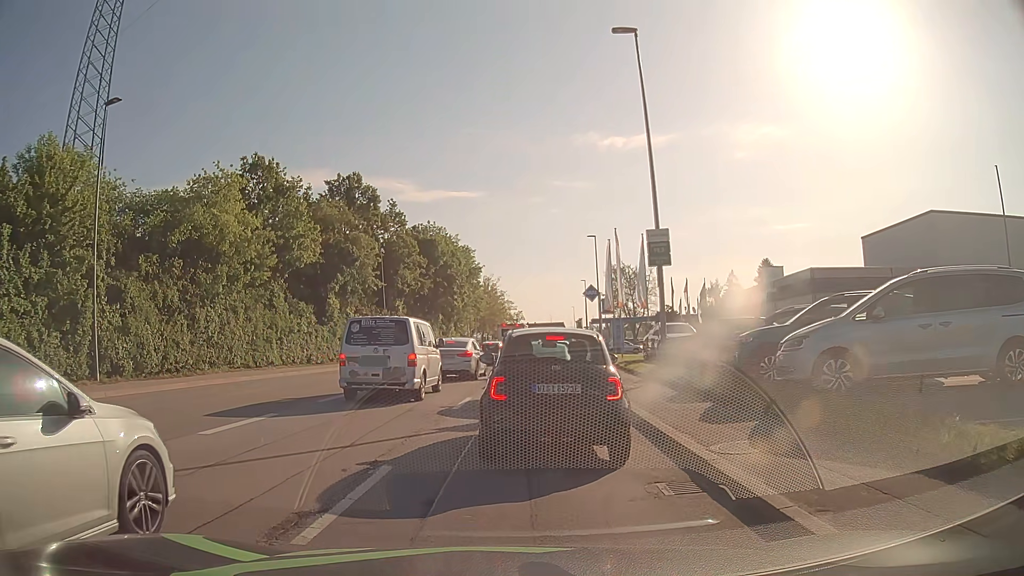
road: tertiary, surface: asphalt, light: Day
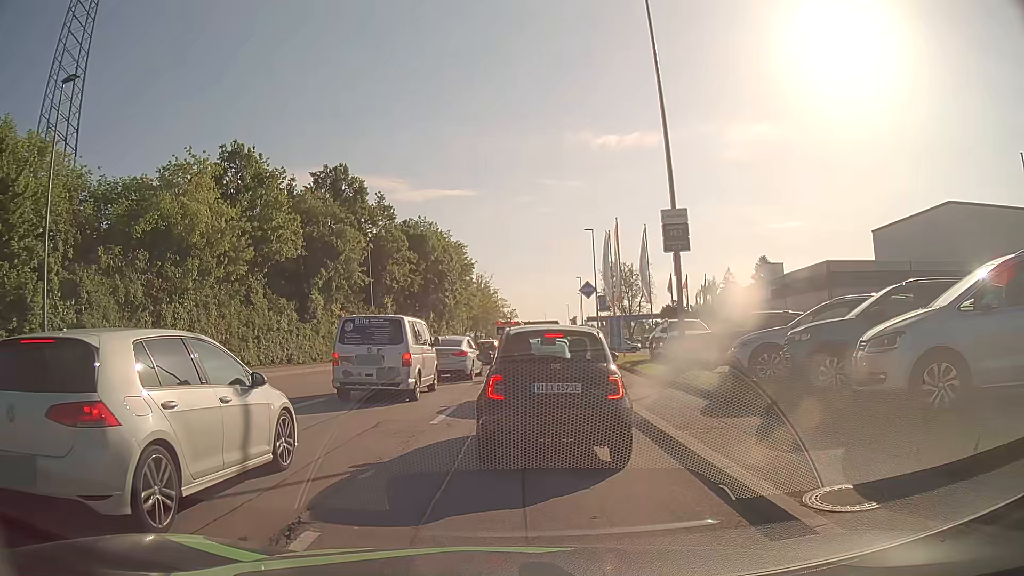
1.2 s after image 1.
(0.0, +2.7) m; -1°
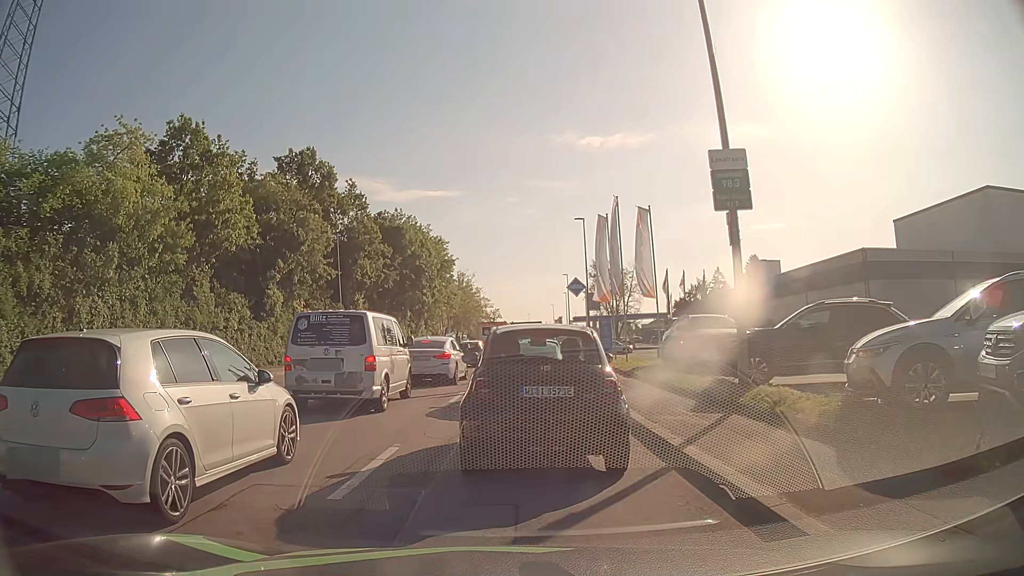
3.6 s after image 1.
(+0.1, +5.4) m; +2°
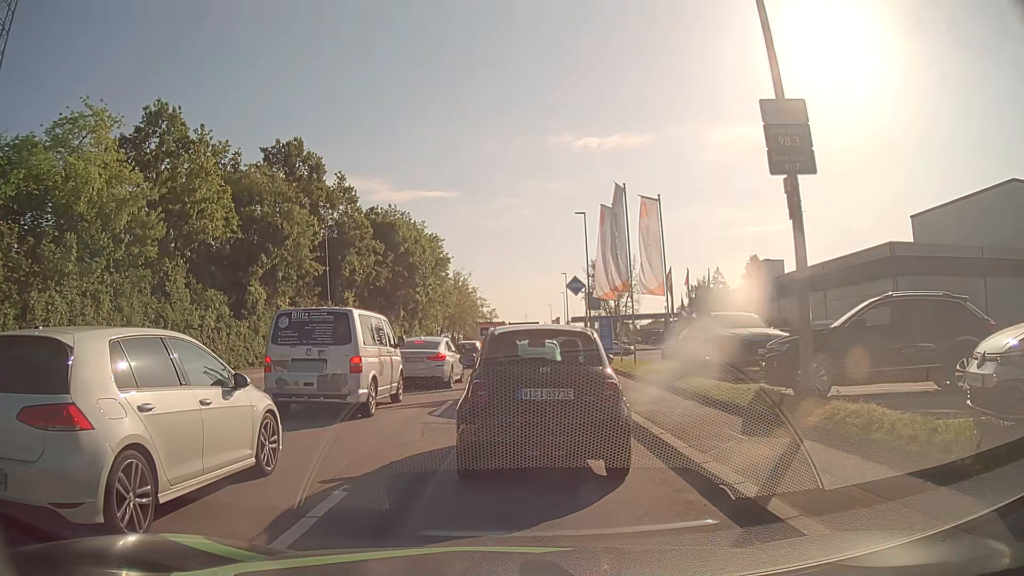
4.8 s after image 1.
(0.0, +2.6) m; 0°
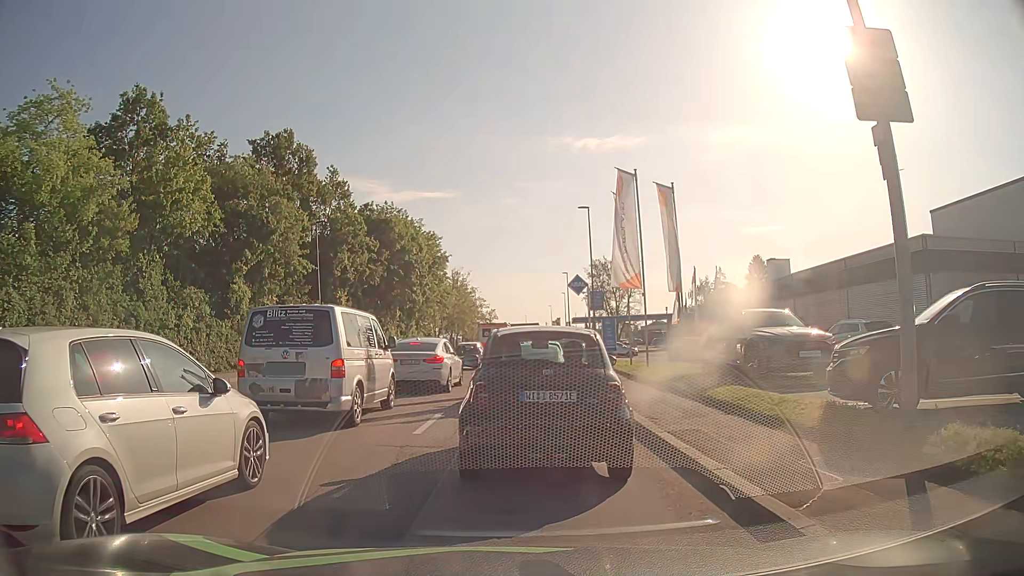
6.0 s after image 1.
(0.0, +2.4) m; 0°
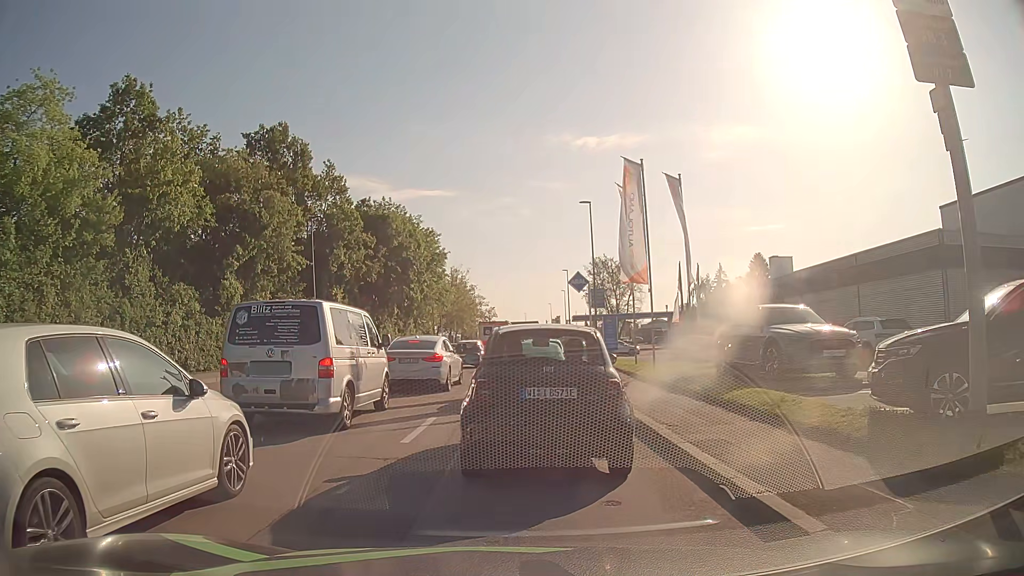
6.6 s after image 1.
(0.0, +1.1) m; +1°
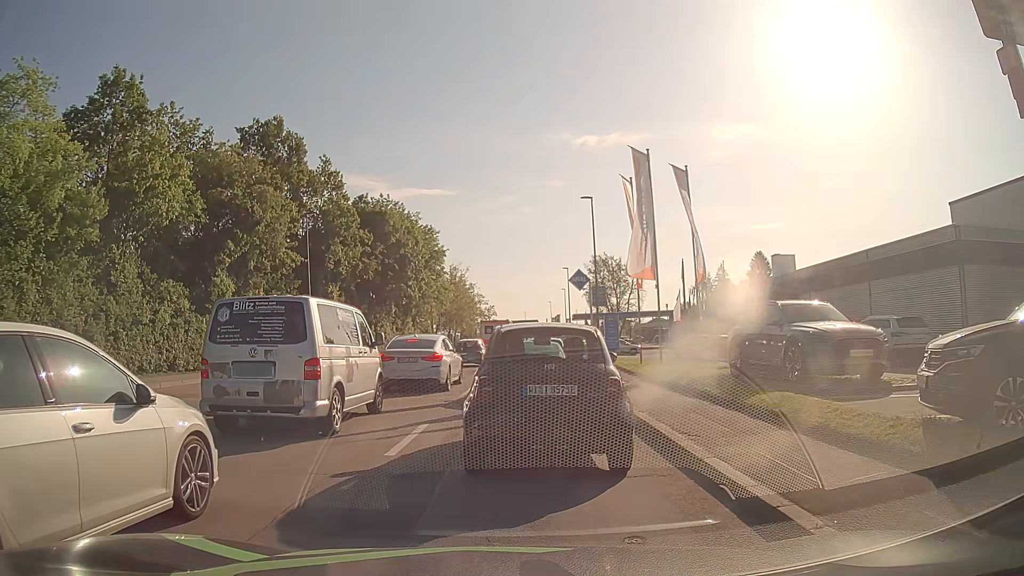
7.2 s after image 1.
(0.0, +1.1) m; -1°
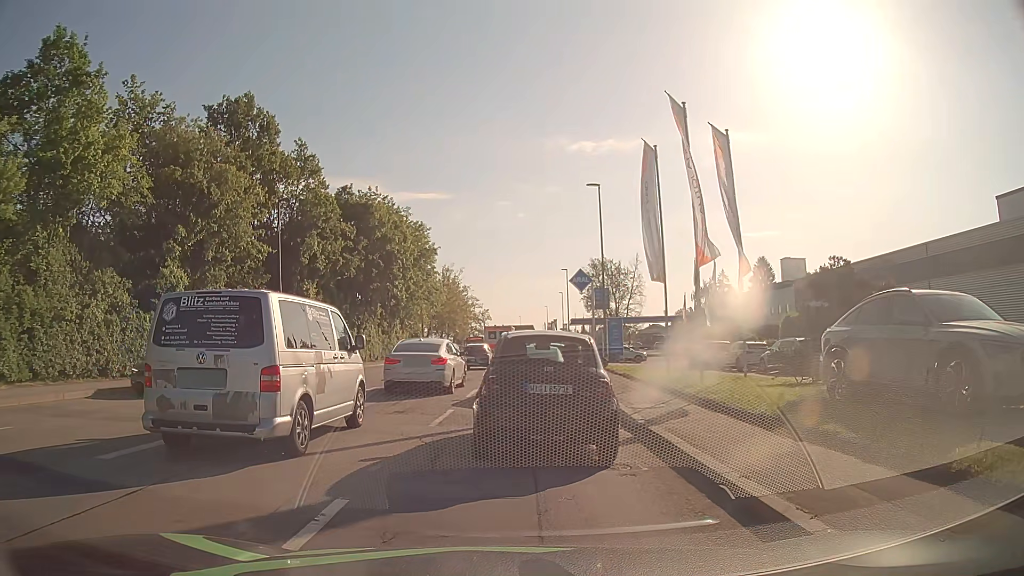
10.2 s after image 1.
(+0.1, +5.1) m; -1°
